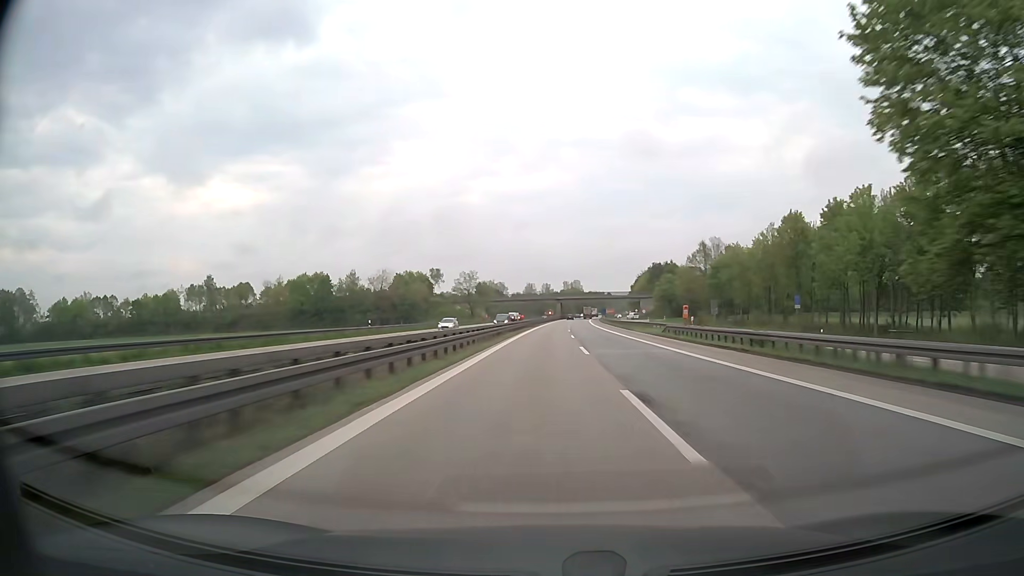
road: motorway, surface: asphalt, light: Day
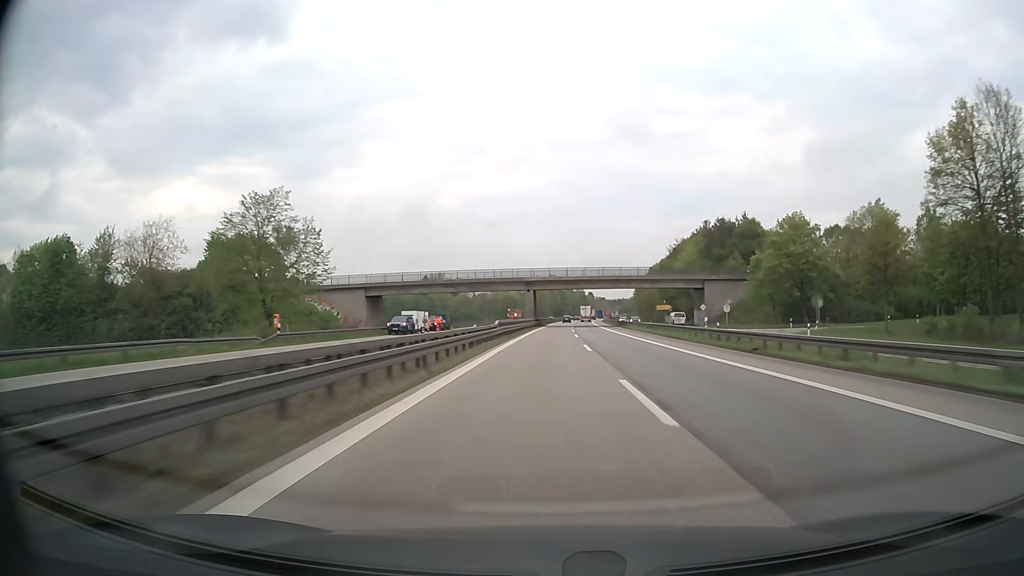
(+2.1, +108.6) m; +2°
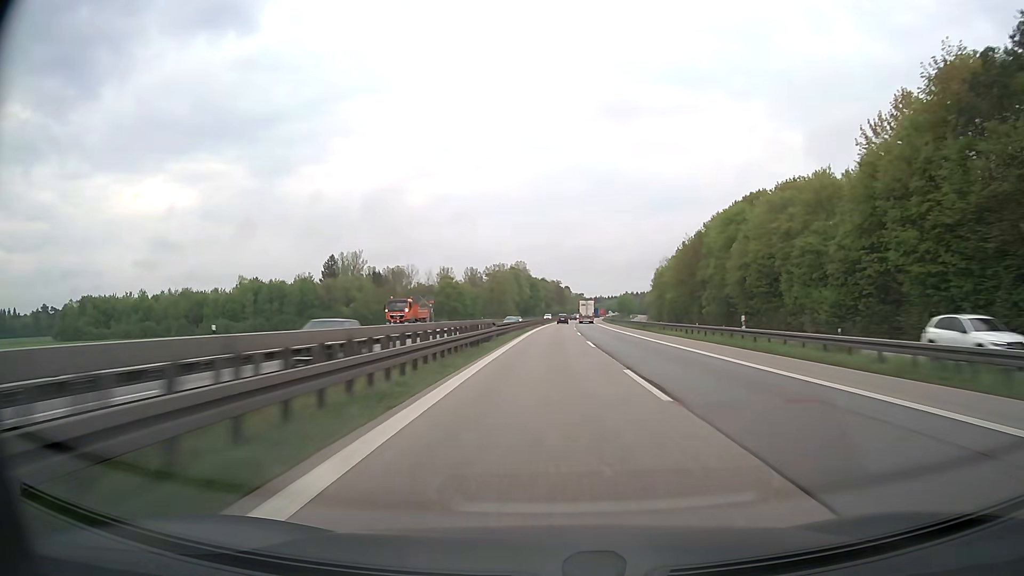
(+2.2, +107.8) m; +2°
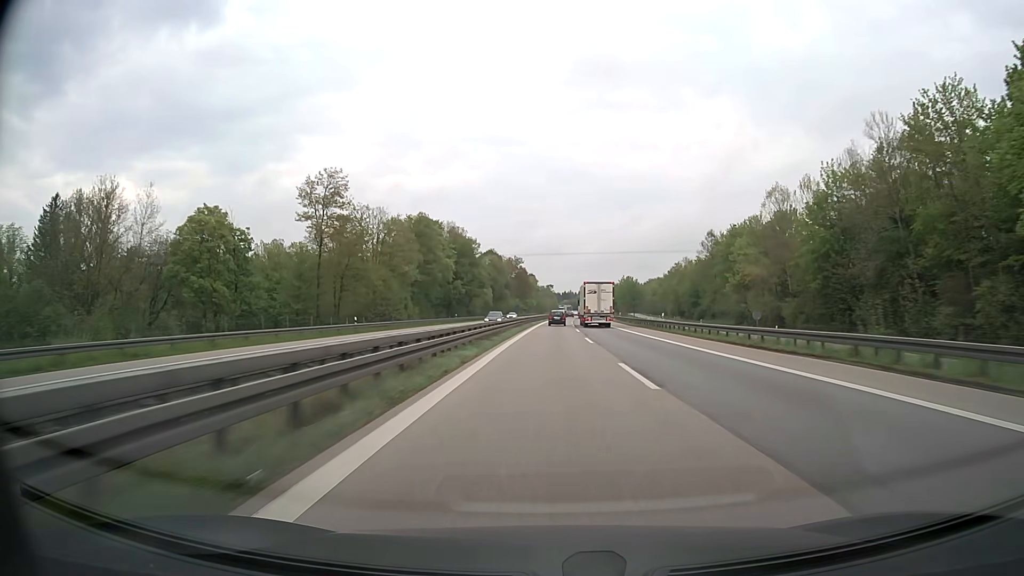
(+3.5, +126.6) m; +3°
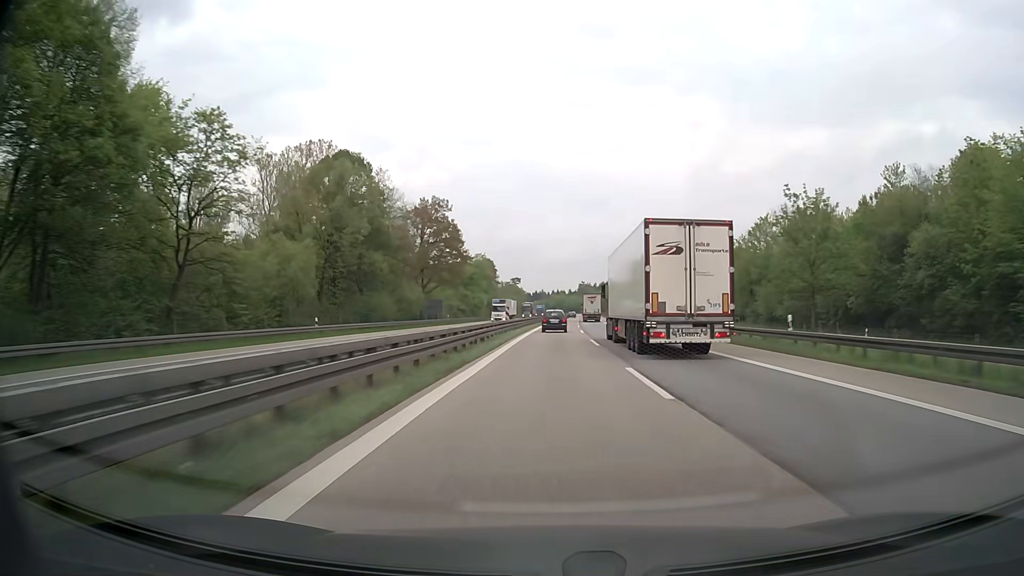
(+2.5, +111.3) m; +3°
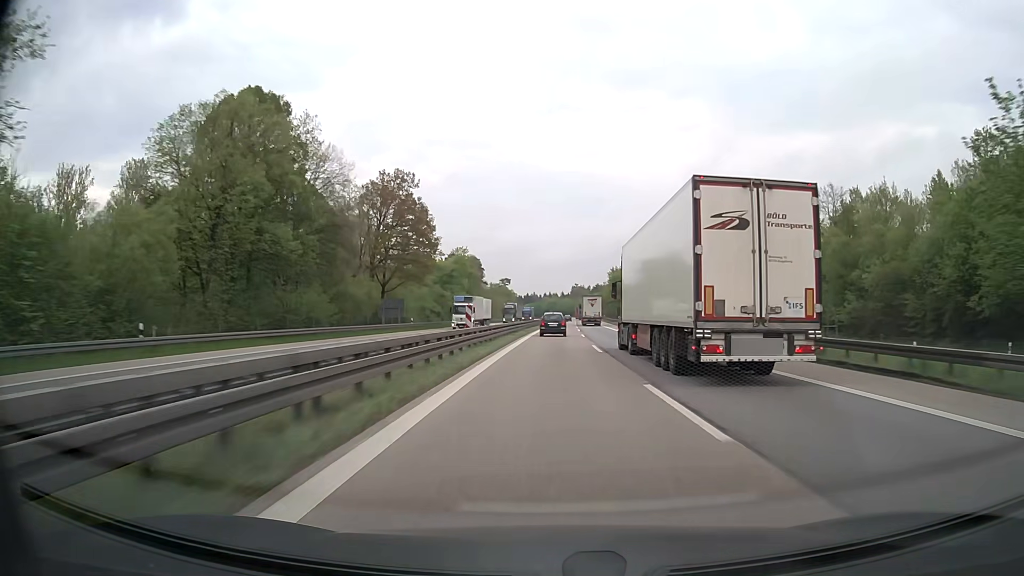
(+0.1, +20.8) m; +1°
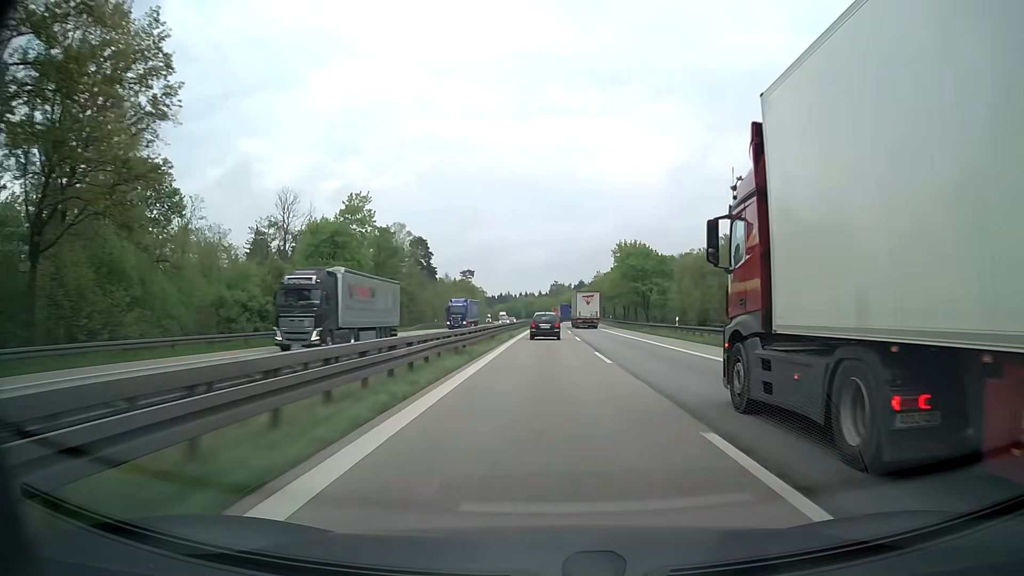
(+1.1, +60.9) m; +2°
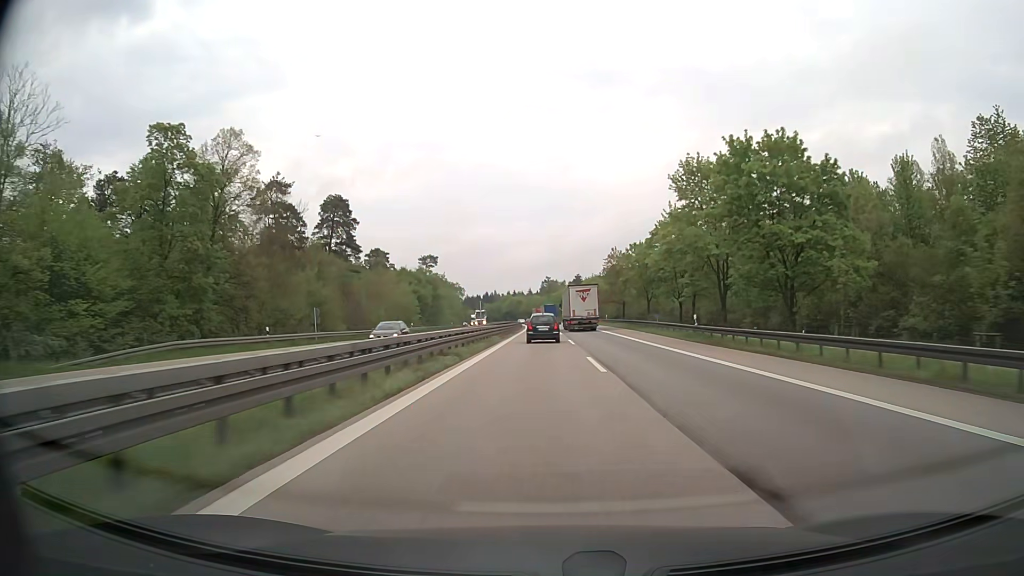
(+0.4, +58.6) m; +1°
(0, +10) (0, +20) (0, +30) (0, +40) (0, +50) (0, +60) (-1, +70) (-1, +80) (-1, +90) (-1, +100) m
